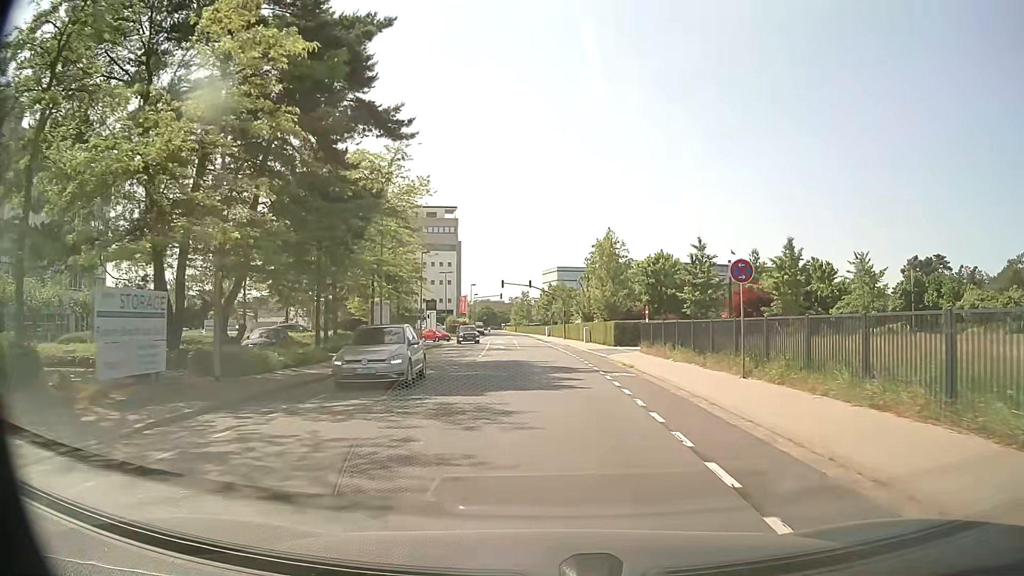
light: Day
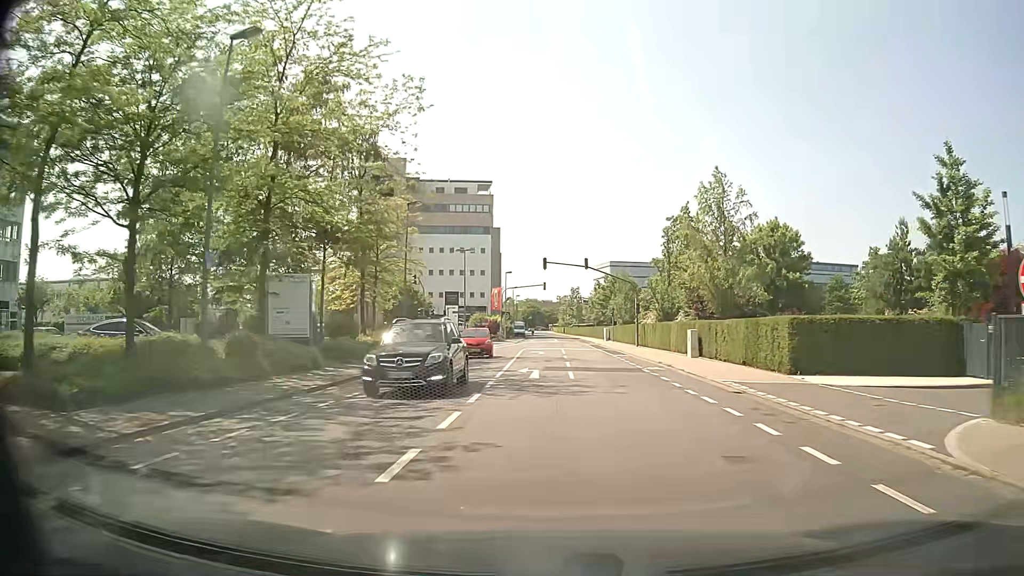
(-0.9, +25.1) m; -4°
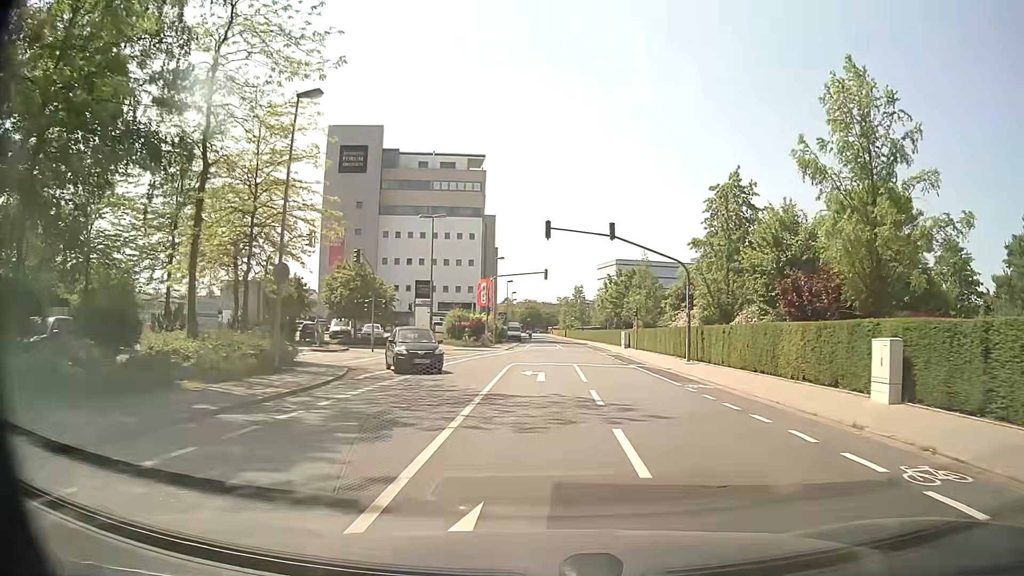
(0.0, +17.9) m; 0°
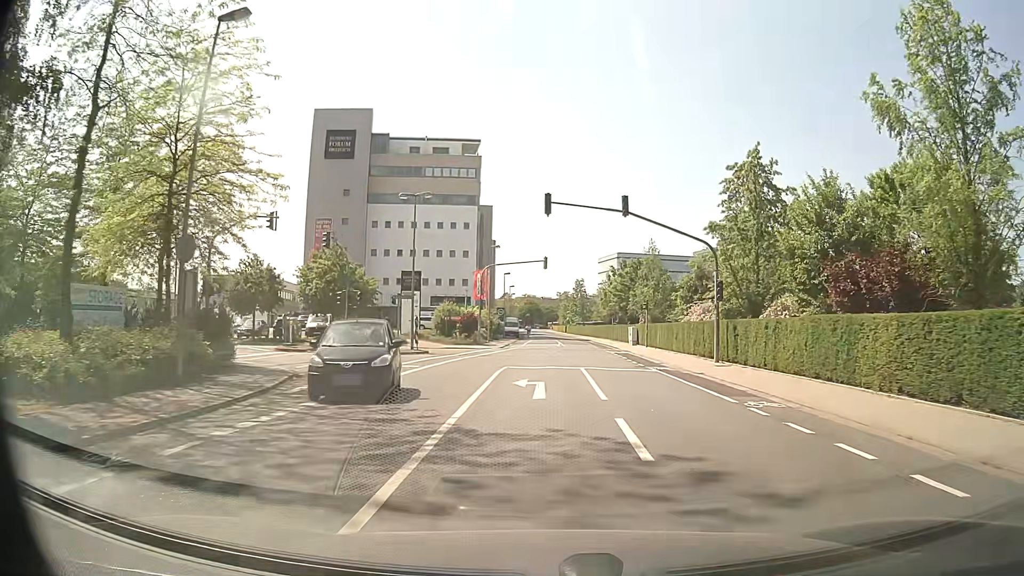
(0.0, +5.5) m; +1°
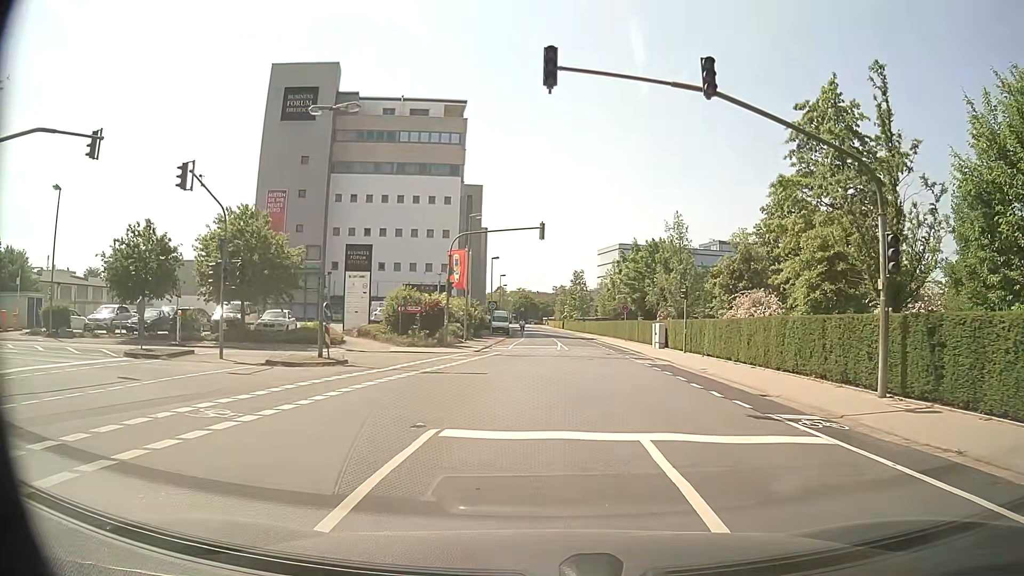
(-0.1, +14.1) m; +1°
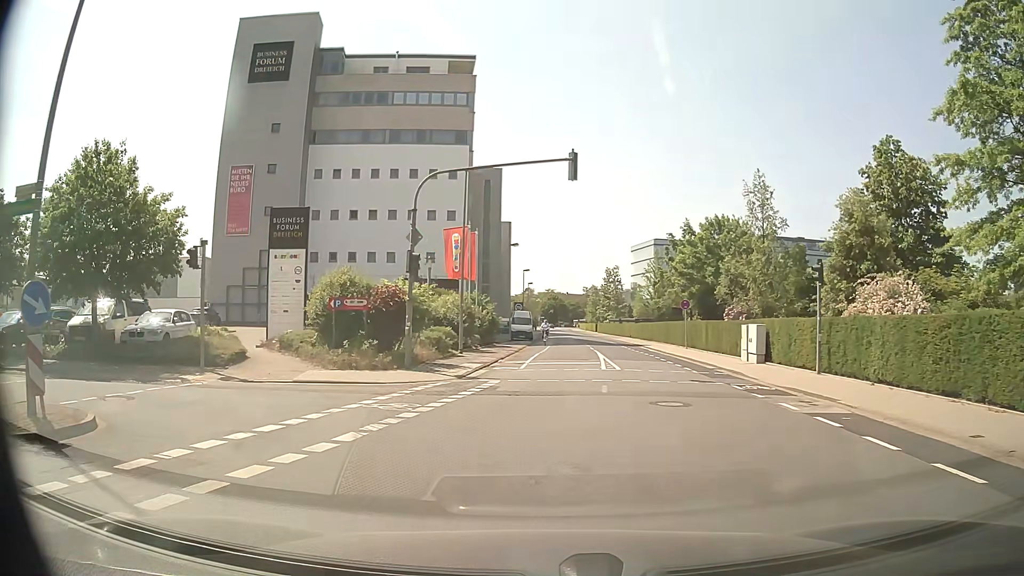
(-0.1, +14.1) m; -3°
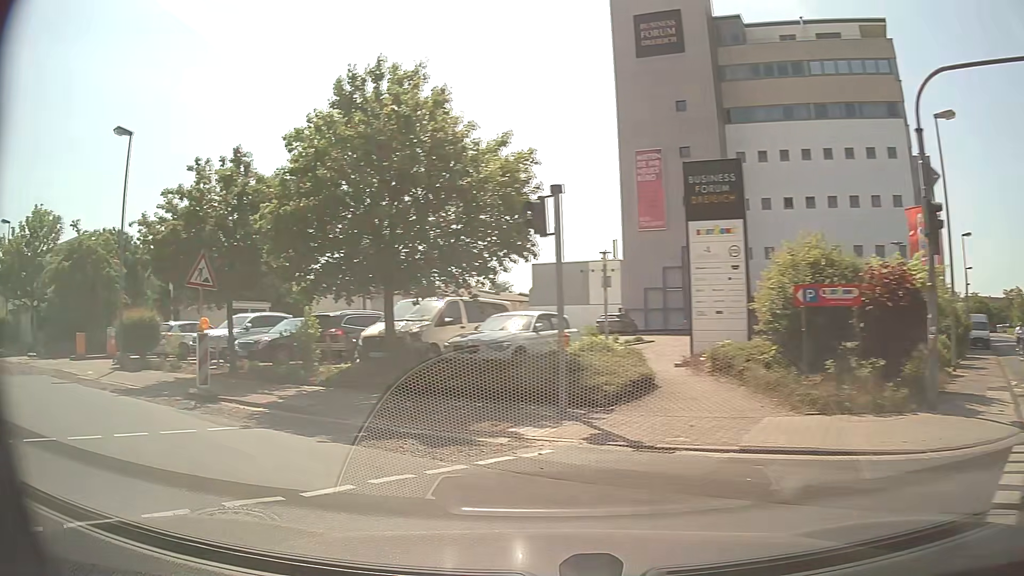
(-2.1, +8.2) m; -36°
